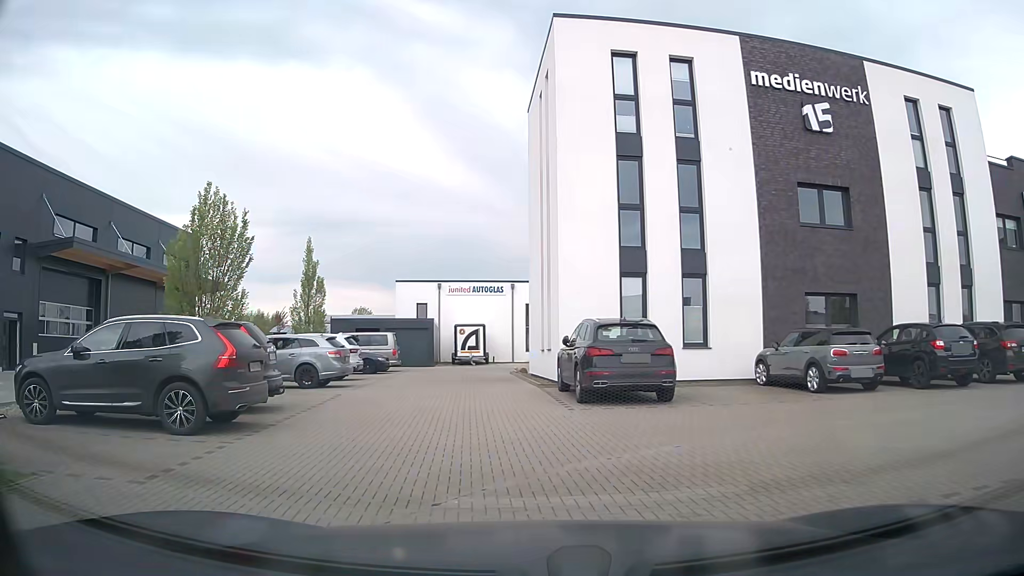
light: Day
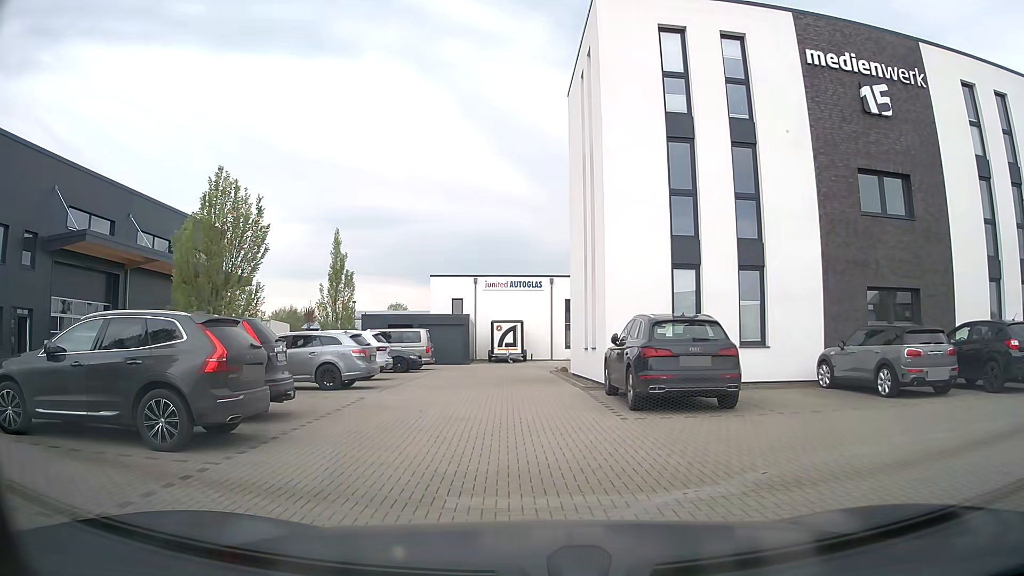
(0.0, +1.6) m; -2°
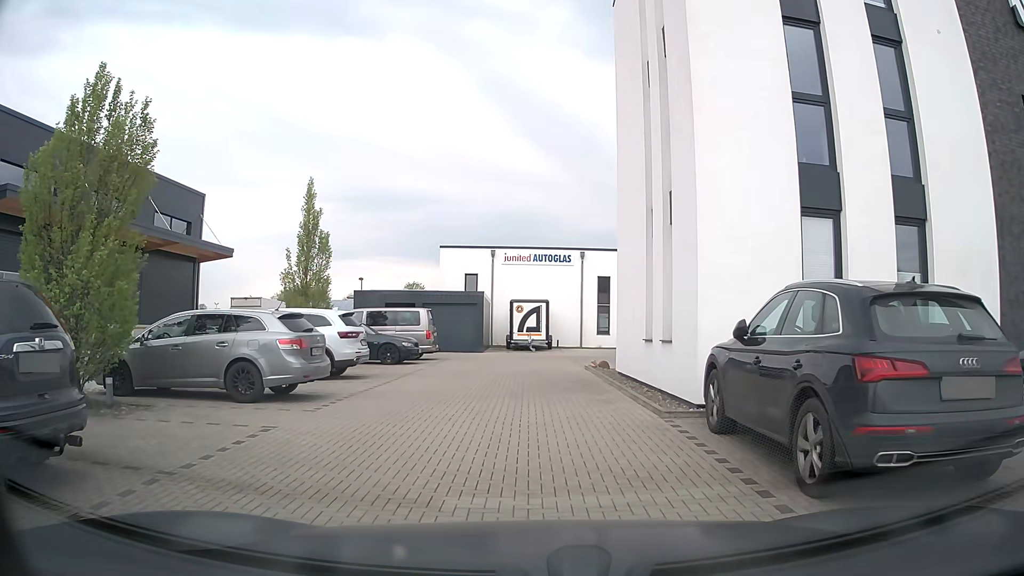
(0.0, +6.7) m; 0°
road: service
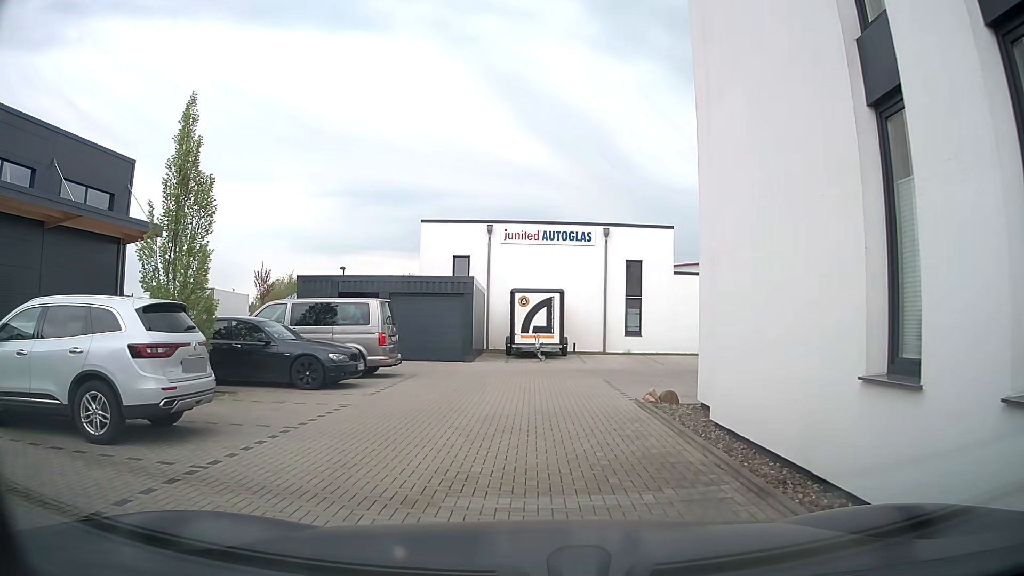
(-0.1, +8.9) m; -2°
